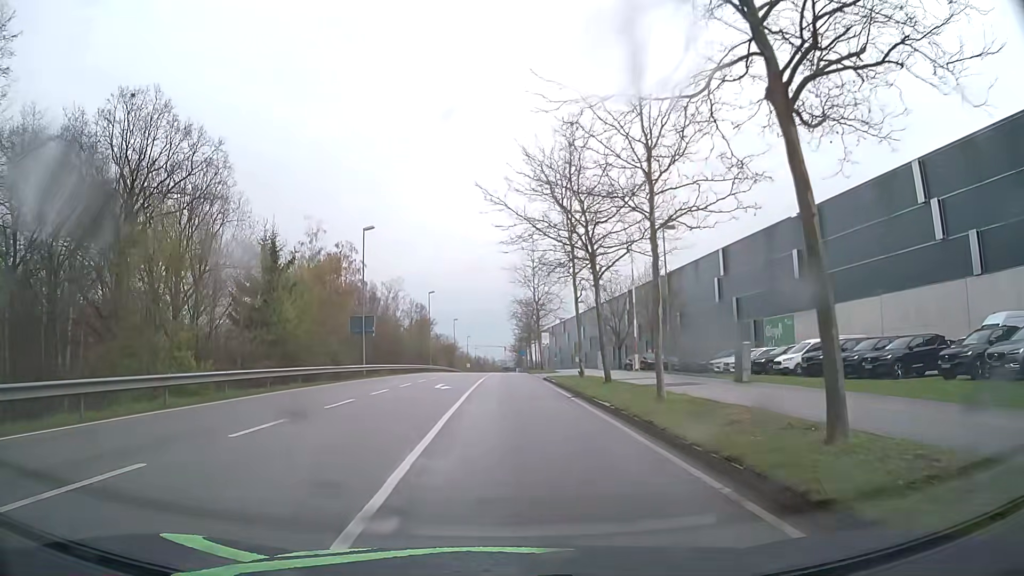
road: secondary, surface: asphalt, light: Day
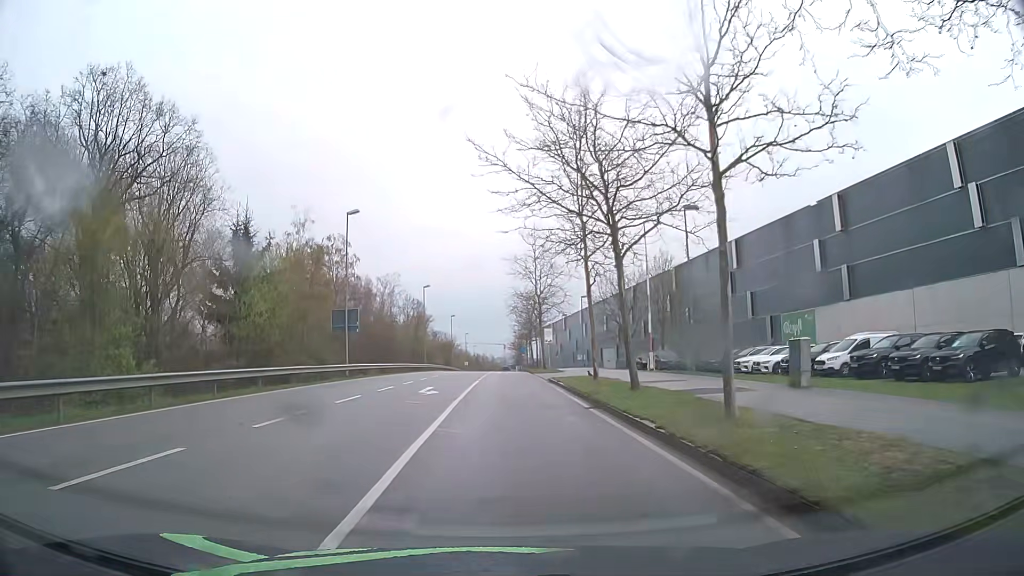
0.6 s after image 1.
(0.0, +4.9) m; 0°
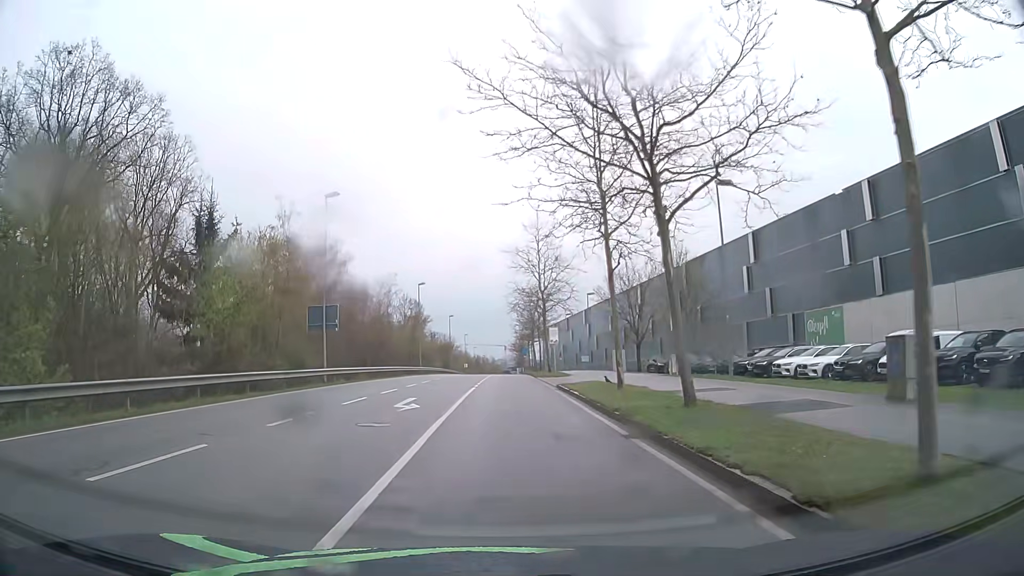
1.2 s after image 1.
(0.0, +5.4) m; 0°
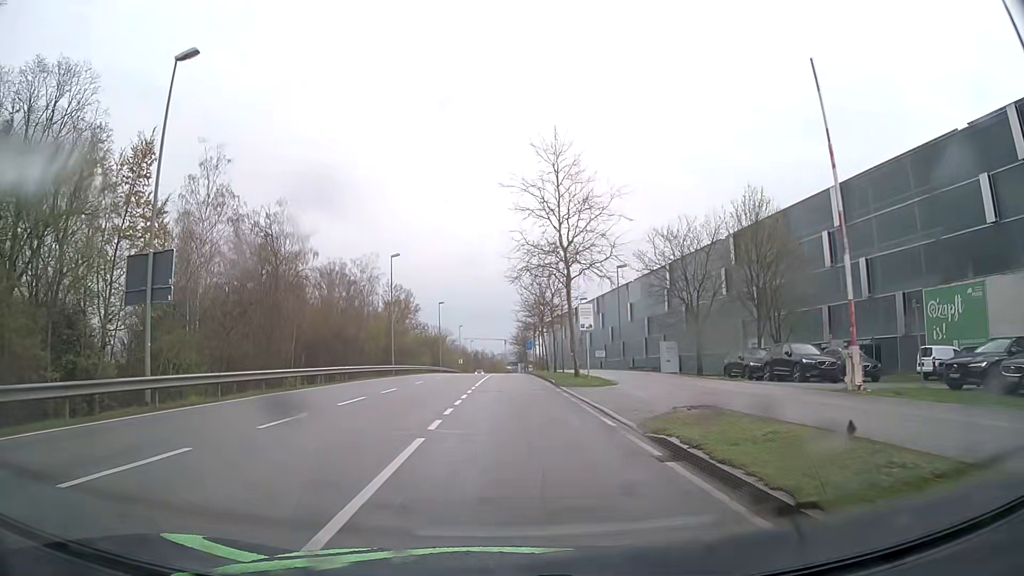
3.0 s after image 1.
(-0.2, +19.1) m; 0°
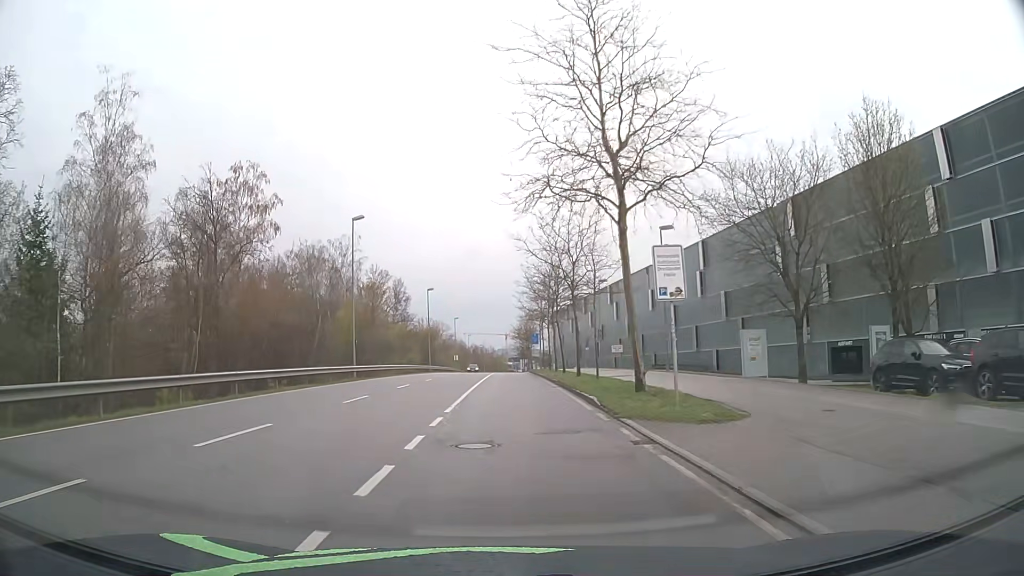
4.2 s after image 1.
(0.0, +15.0) m; 0°
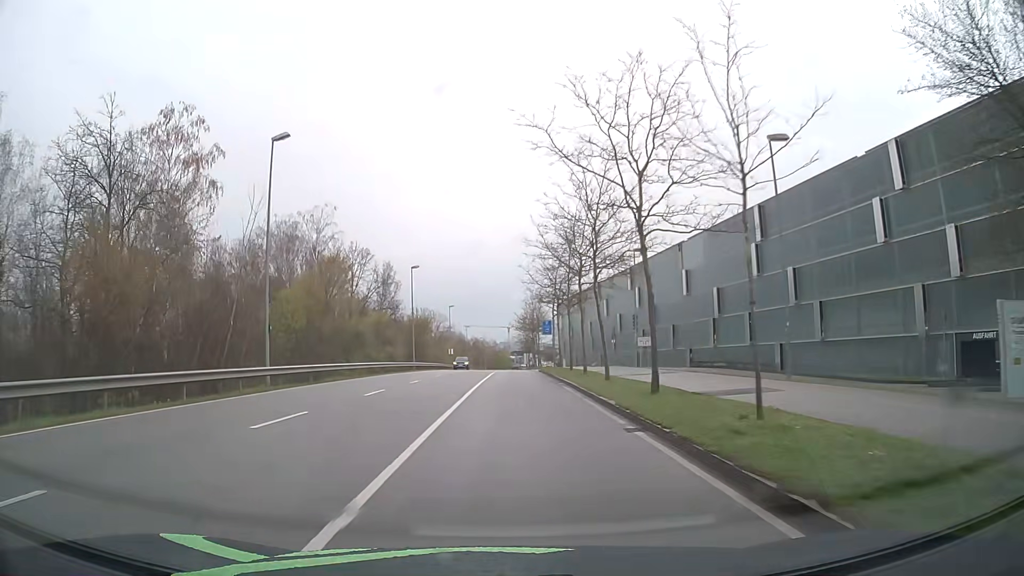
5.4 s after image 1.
(0.0, +16.2) m; 0°
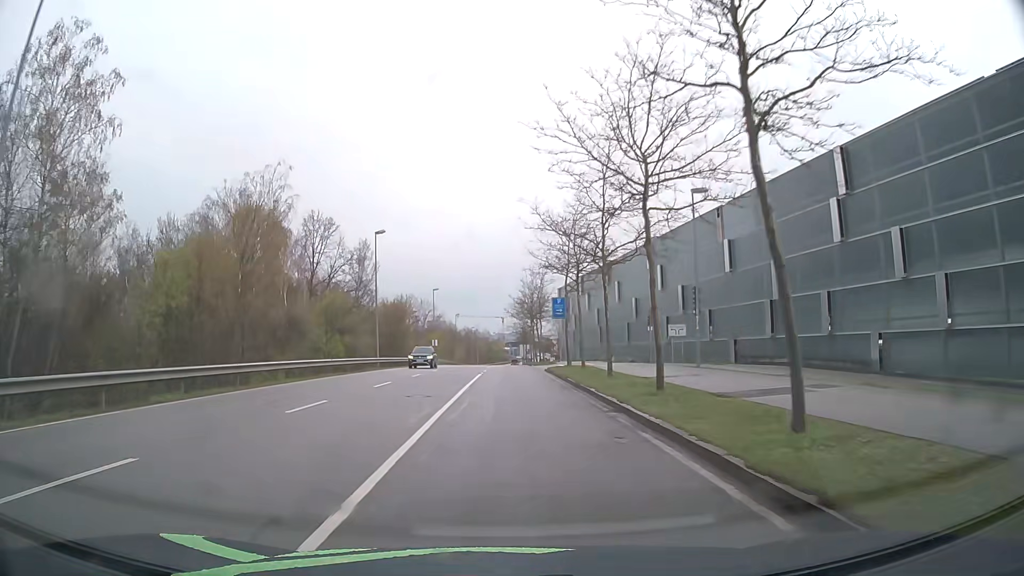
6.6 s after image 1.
(0.0, +16.0) m; 0°
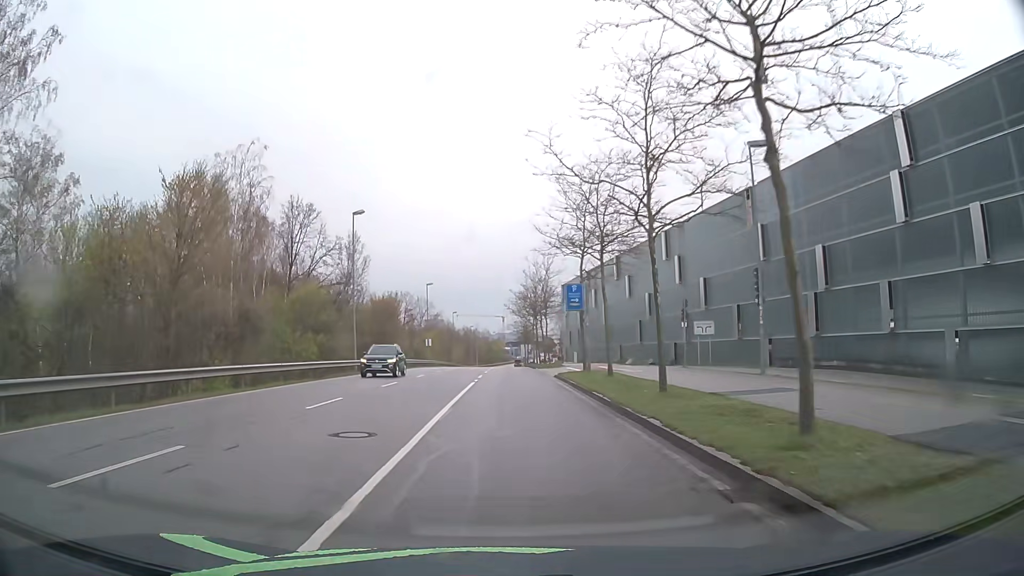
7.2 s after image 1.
(0.0, +7.6) m; 0°
(0, +10) (0, +20) (0, +30) (0, +40) (0, +50) (0, +60) (0, +70) (0, +80) (0, +90) (0, +100) m
